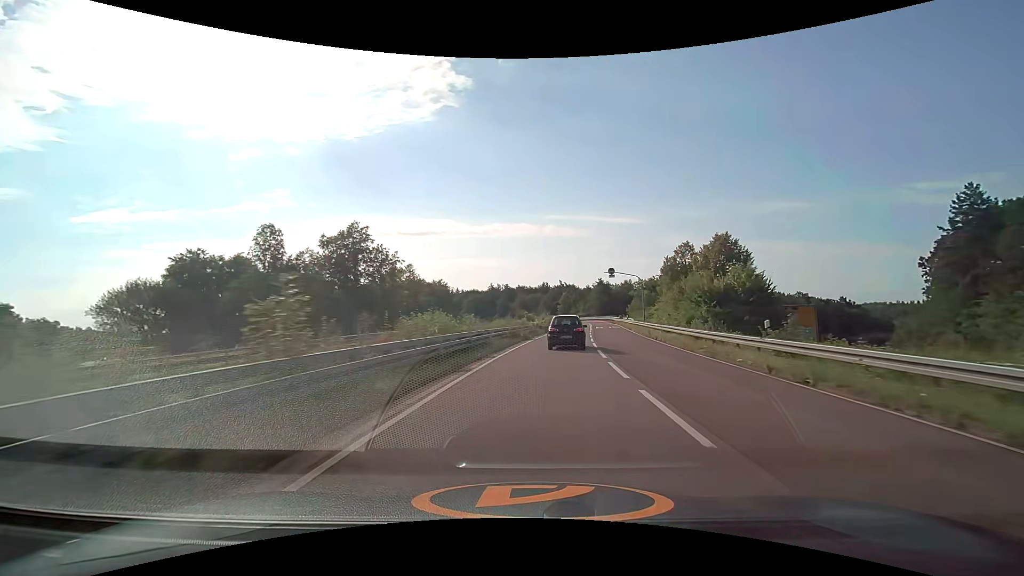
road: trunk_link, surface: asphalt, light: Day
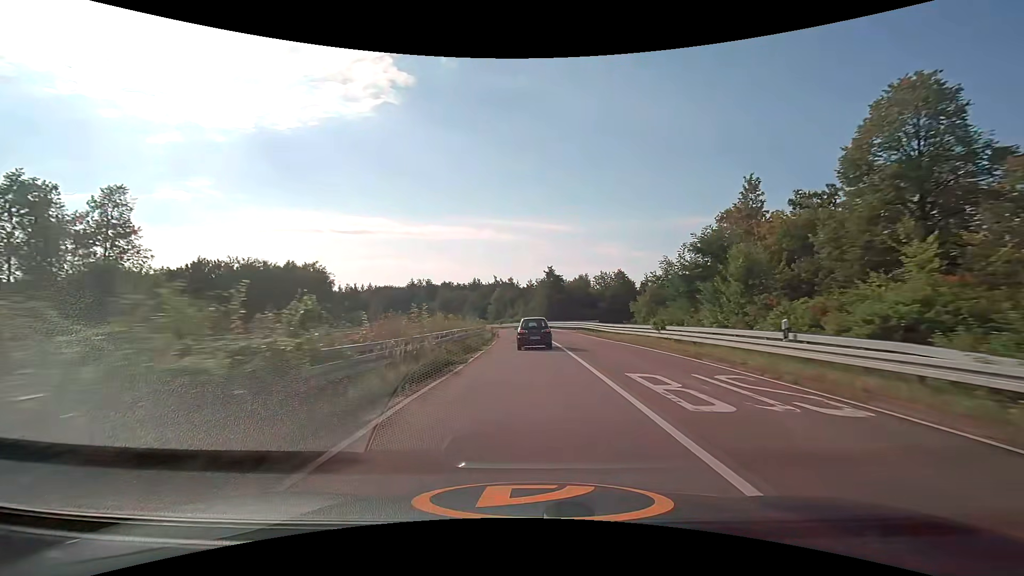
(+4.8, +53.2) m; +8°
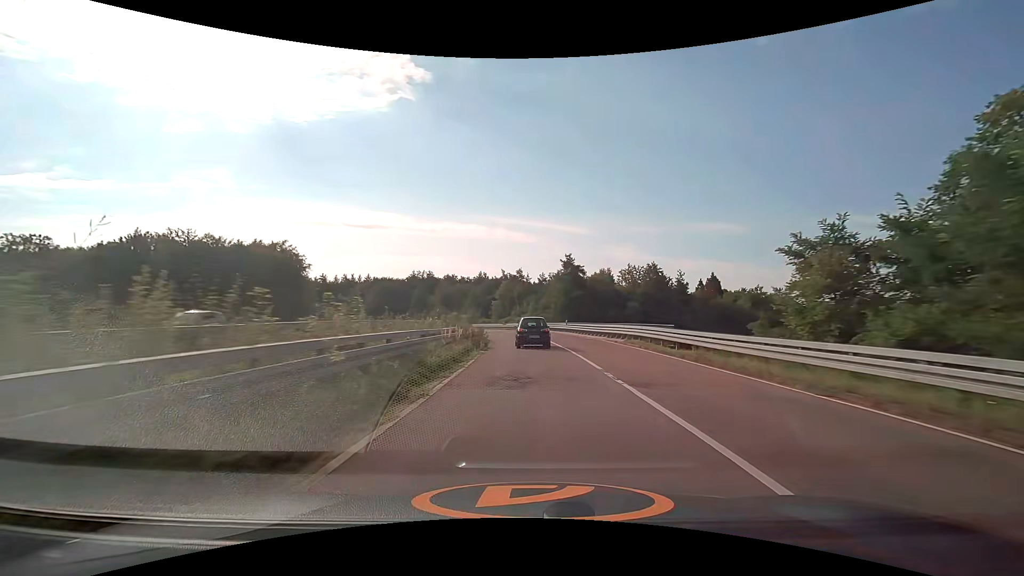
(-0.3, +21.1) m; -1°
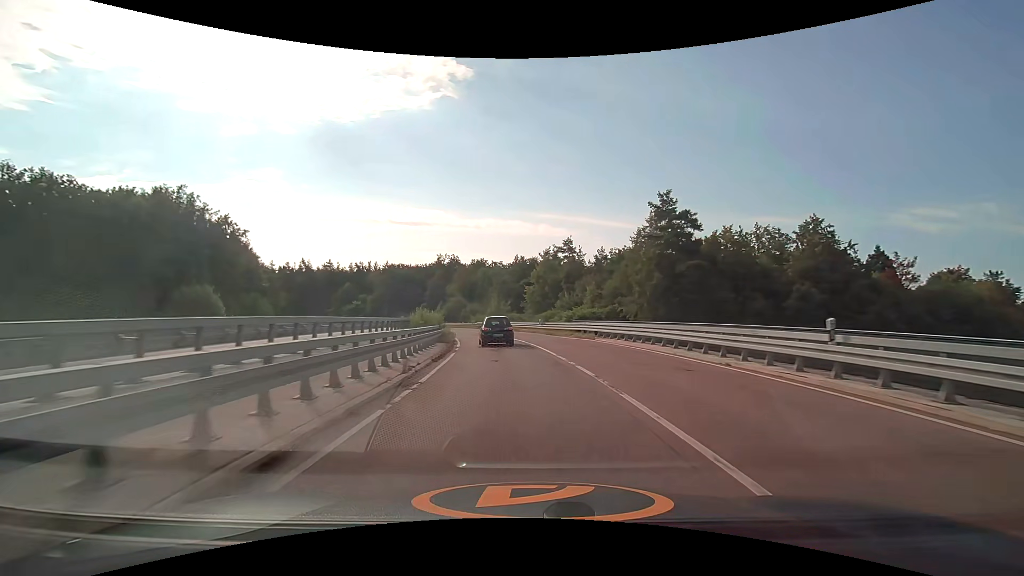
(-1.2, +41.4) m; -5°
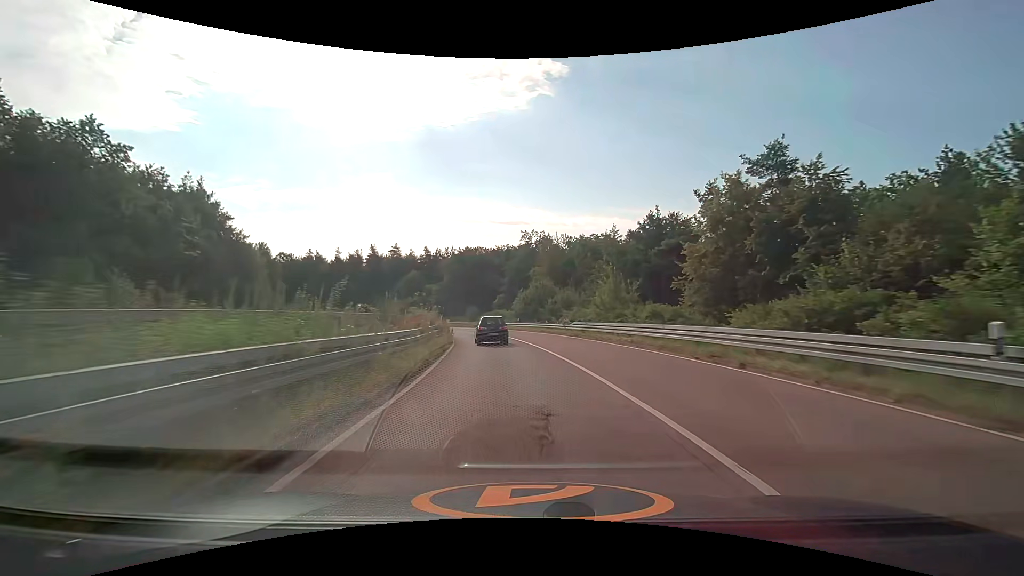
(-3.4, +40.5) m; -11°
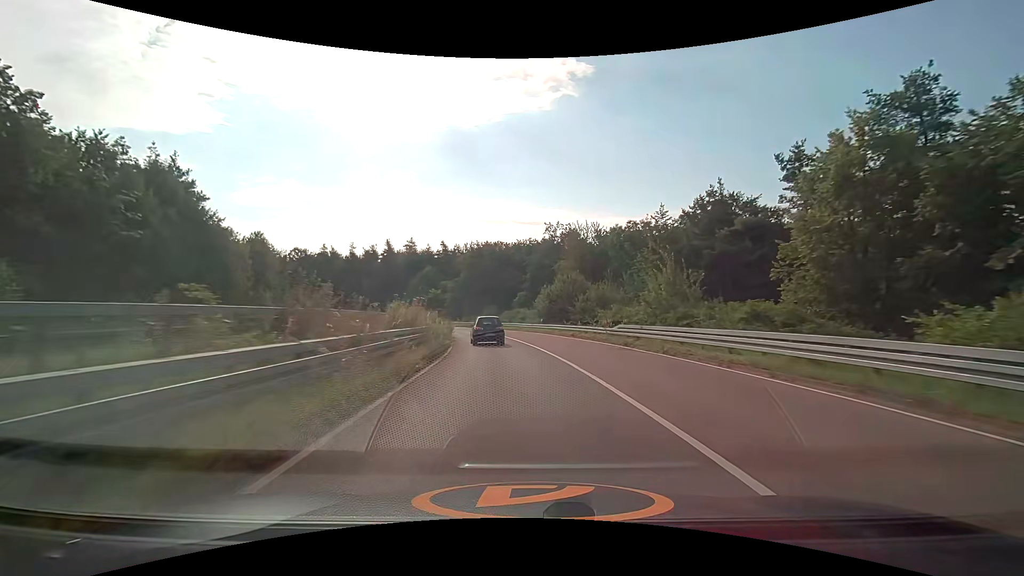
(-0.2, +10.2) m; -2°
